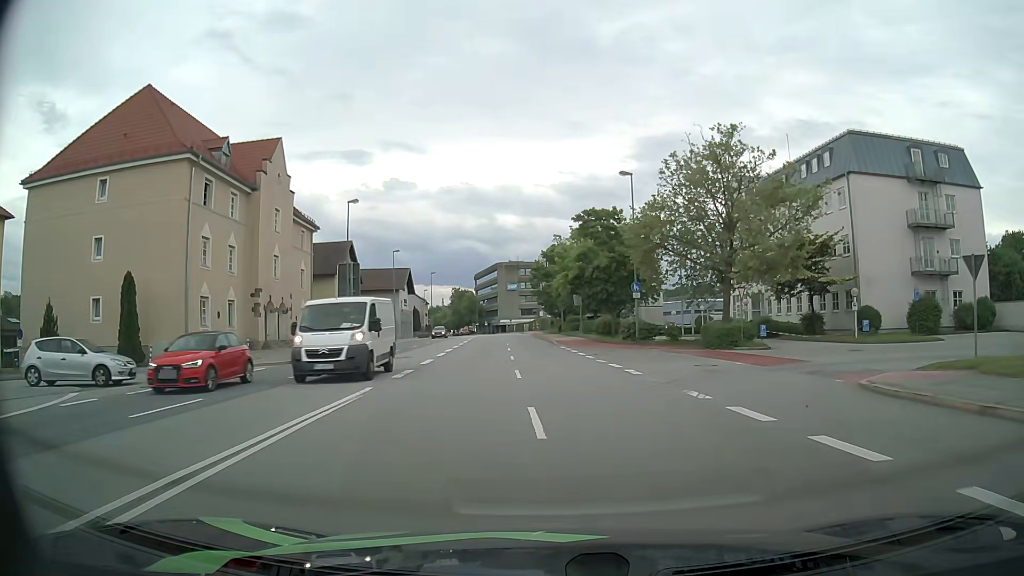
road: primary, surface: asphalt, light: Day
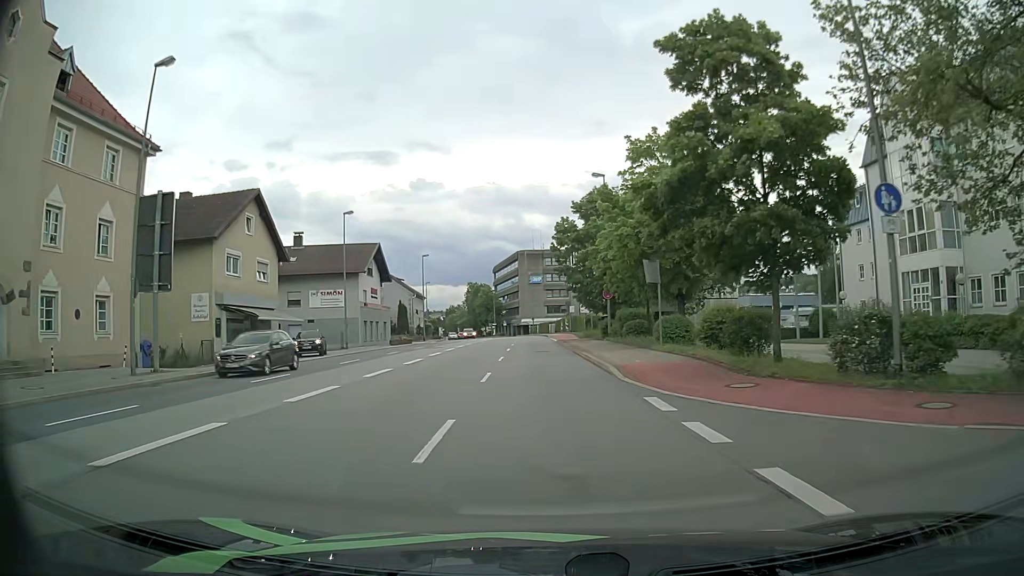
(-0.3, +28.5) m; -2°
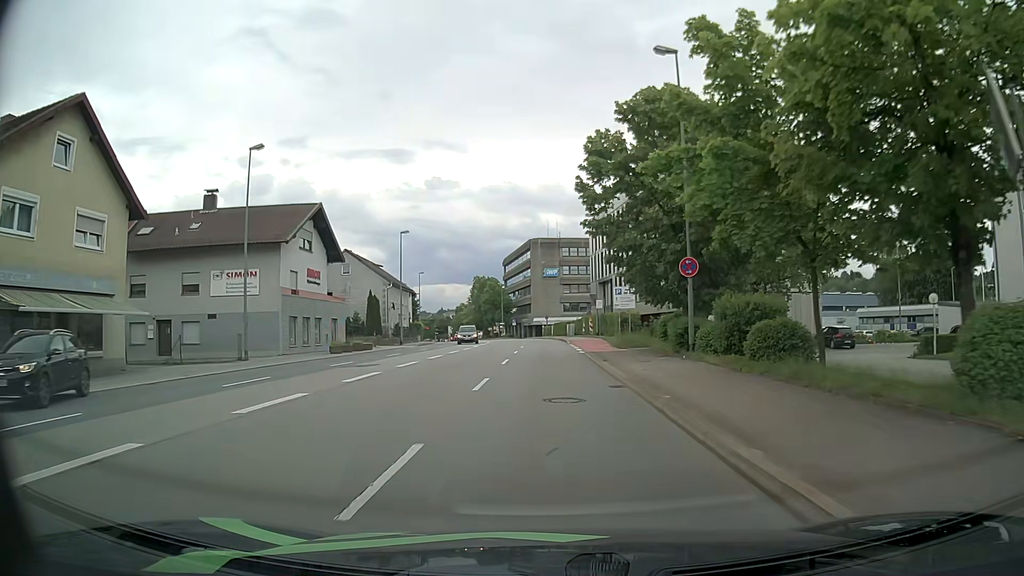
(-0.2, +20.0) m; -1°
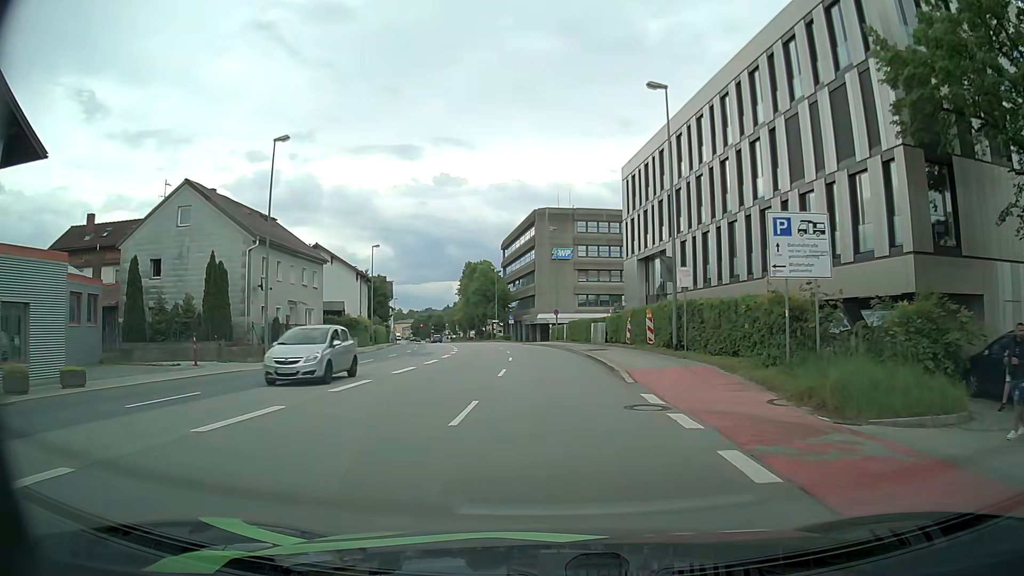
(-0.3, +31.5) m; -1°
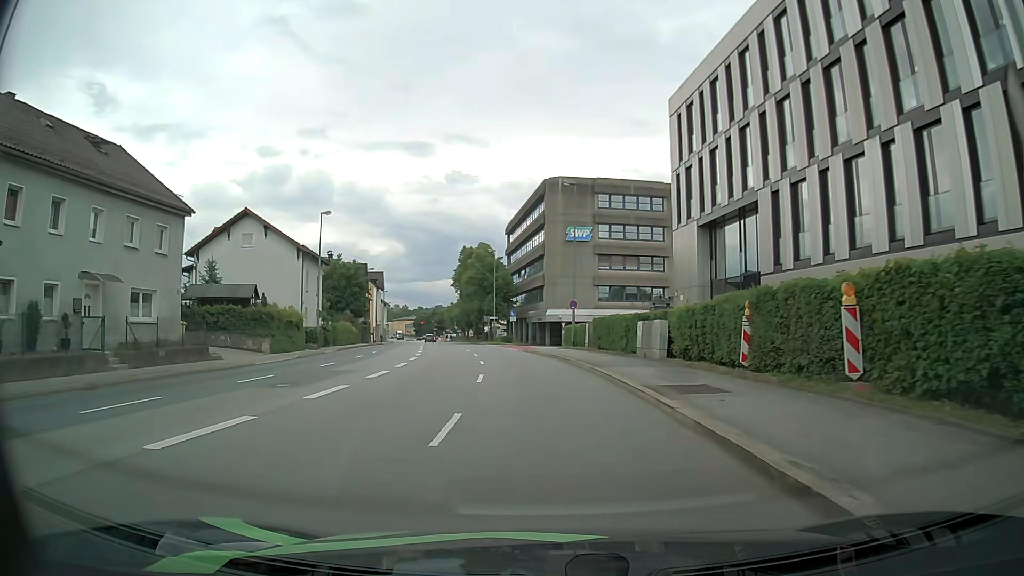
(0.0, +19.6) m; -1°
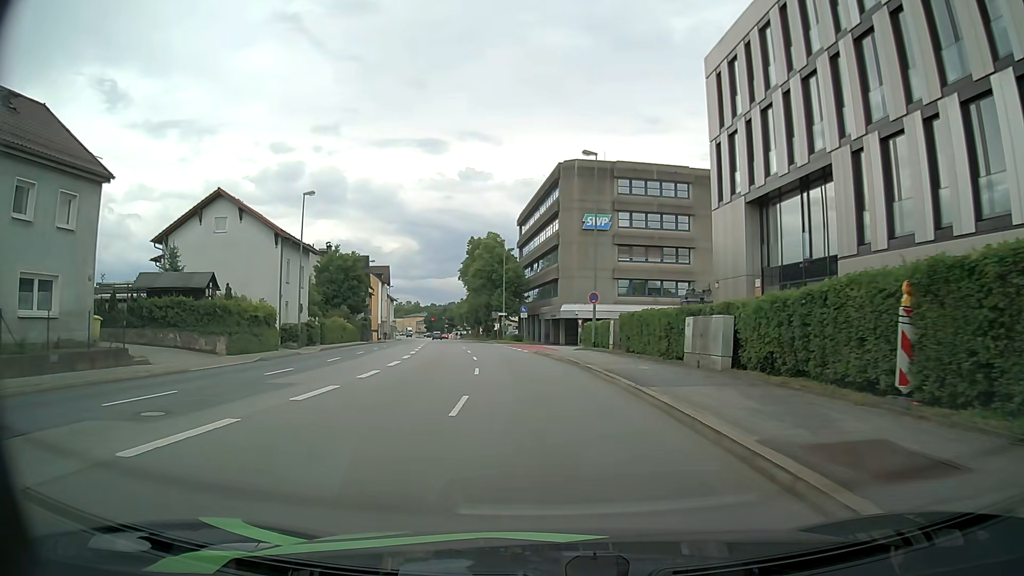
(-0.1, +6.7) m; -2°
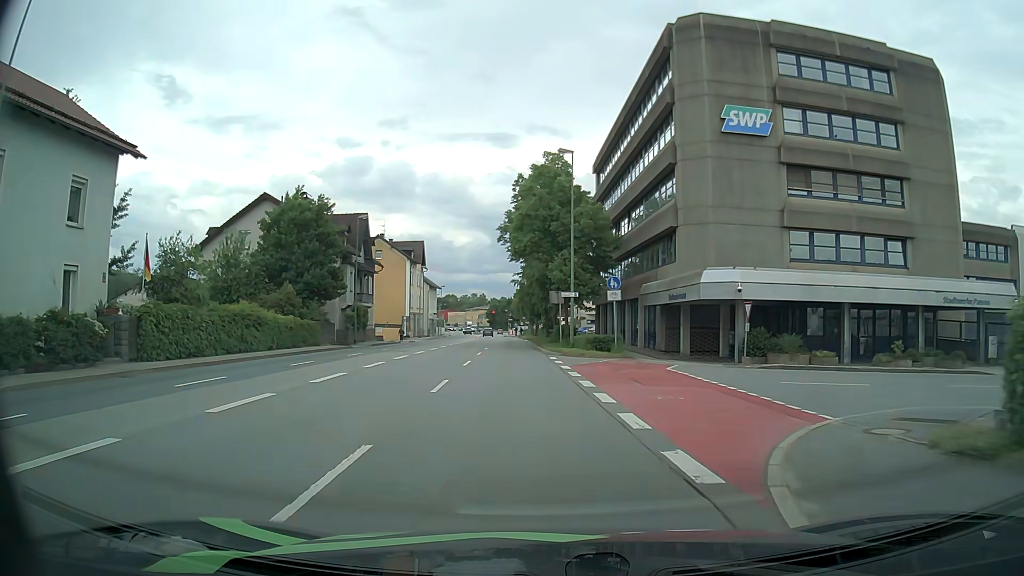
(-1.4, +32.7) m; -5°
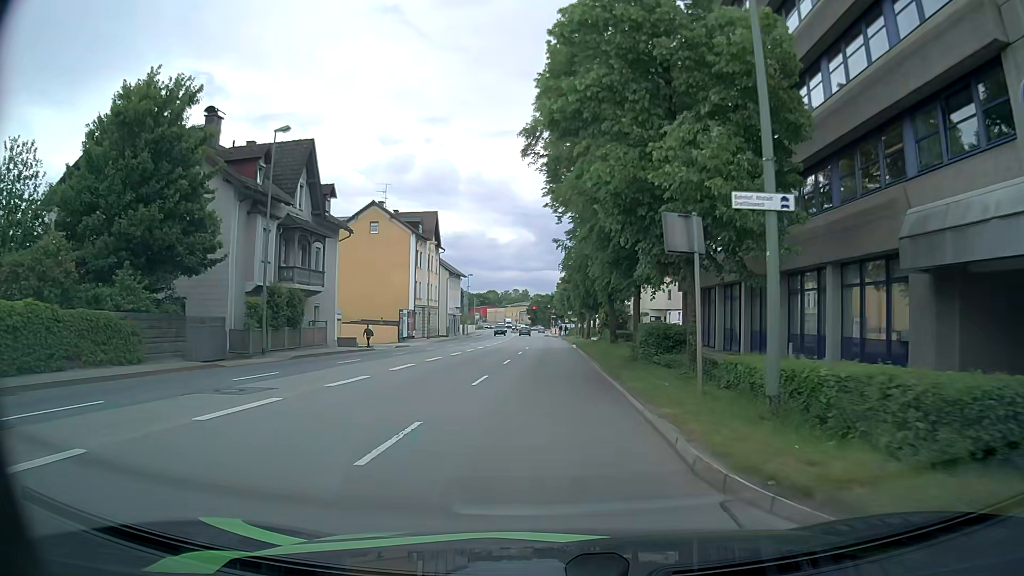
(-1.0, +25.2) m; -3°
(0, +10) (0, +20) (0, +30) (-1, +40) (-1, +50) (-1, +60) (-1, +70) (-1, +80) (-1, +90) (-1, +100) m
